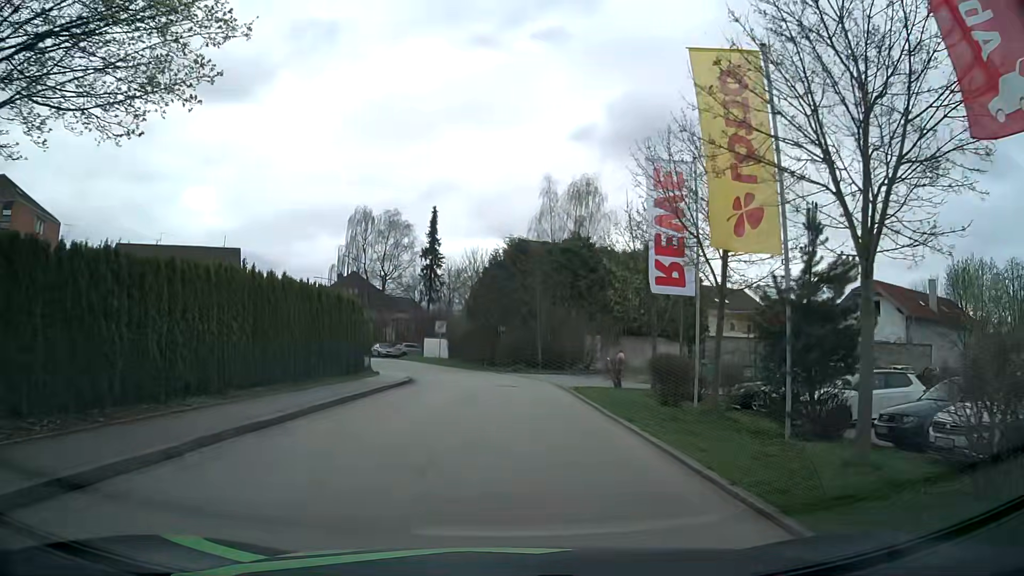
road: residential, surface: asphalt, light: Day
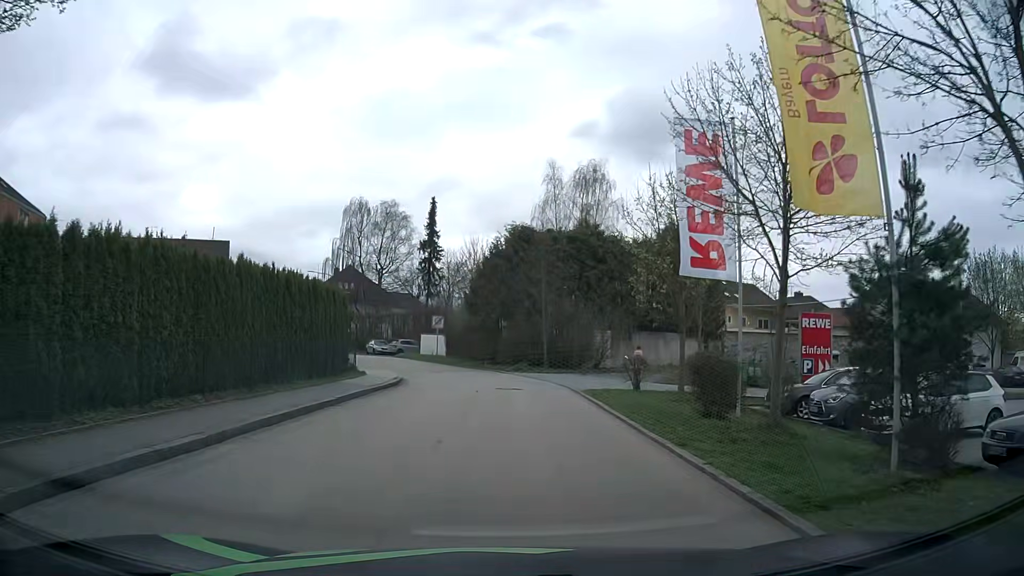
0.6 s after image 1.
(+0.1, +3.6) m; +1°
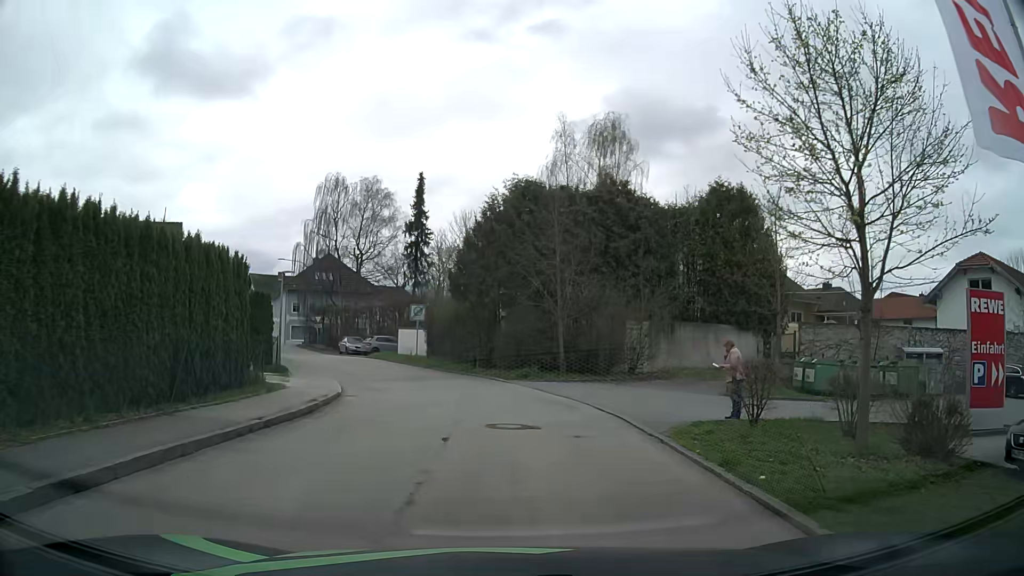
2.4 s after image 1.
(-0.1, +11.0) m; -1°
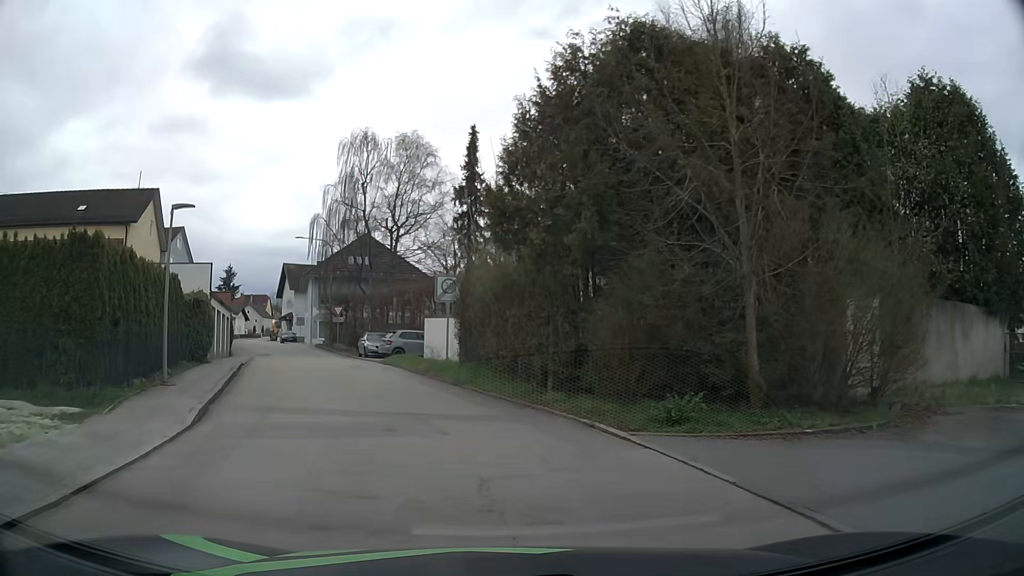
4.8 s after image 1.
(-0.2, +15.7) m; -5°
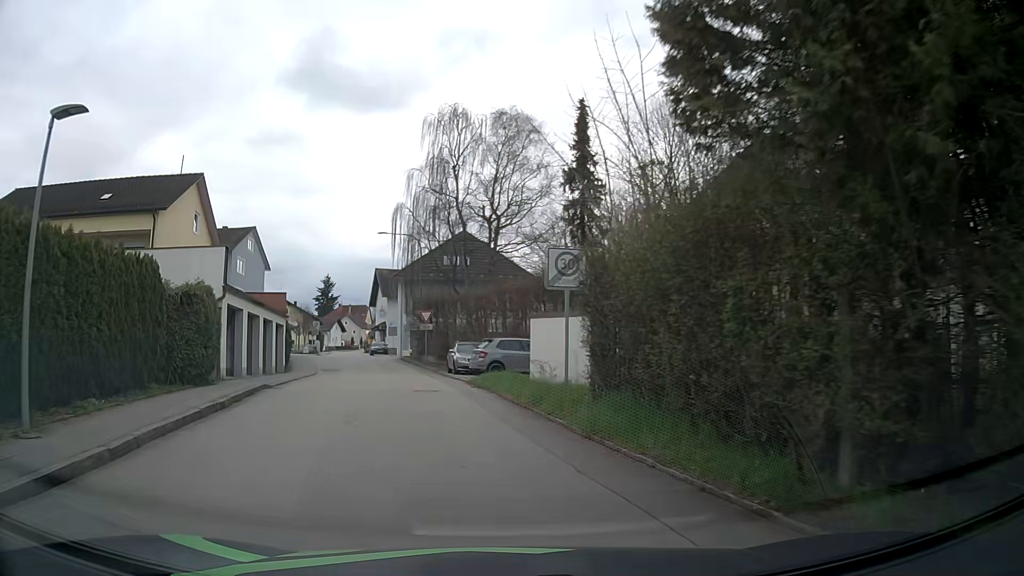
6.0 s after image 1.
(-0.7, +8.7) m; -9°
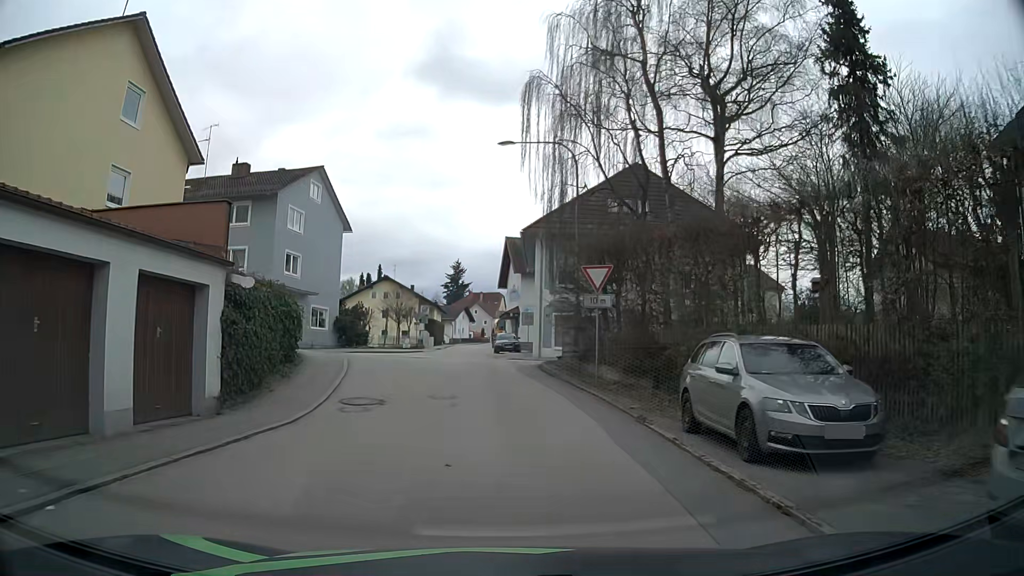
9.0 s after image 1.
(-3.2, +21.5) m; -12°
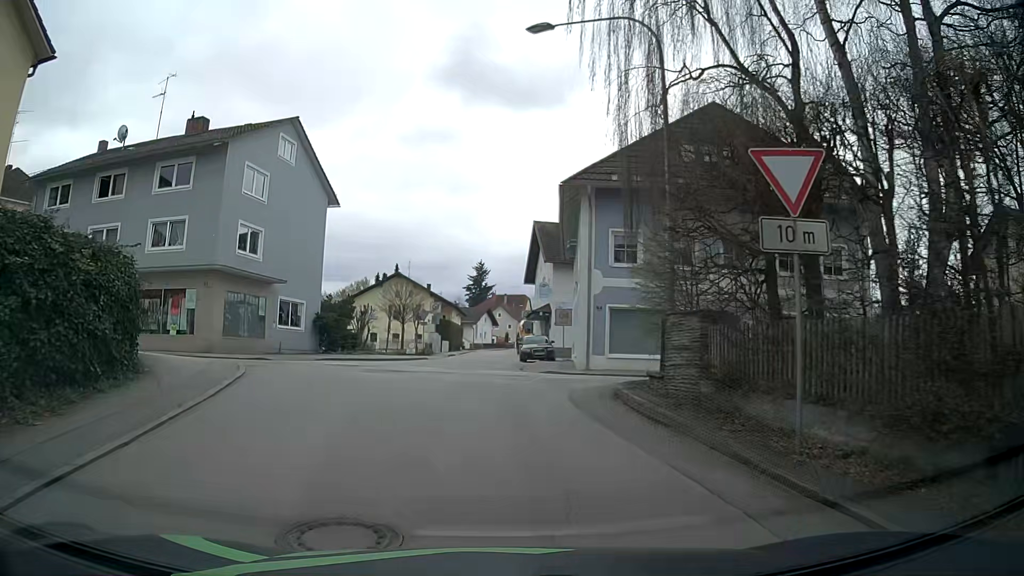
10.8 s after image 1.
(-0.1, +11.1) m; -2°
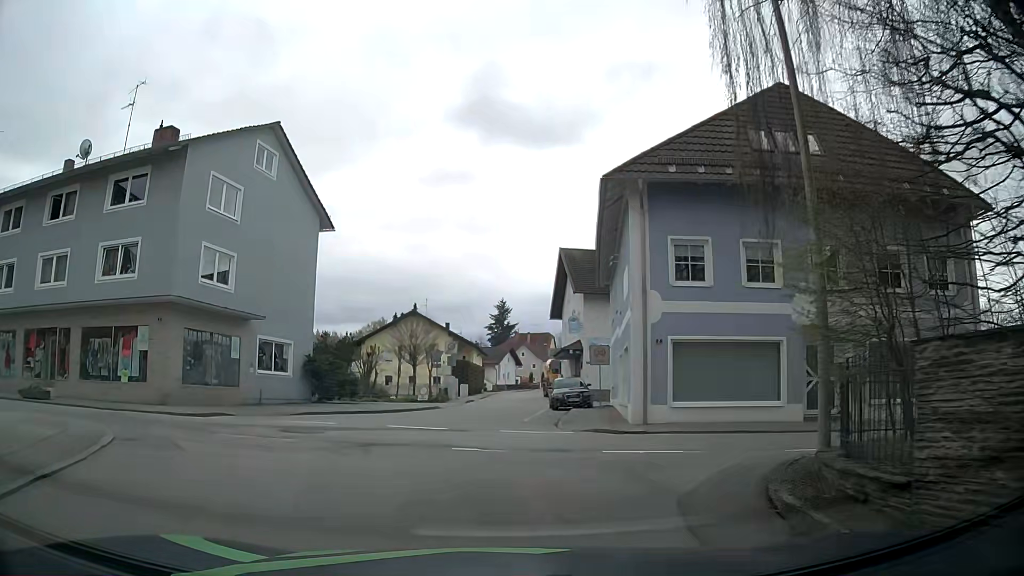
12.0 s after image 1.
(0.0, +6.0) m; 0°
